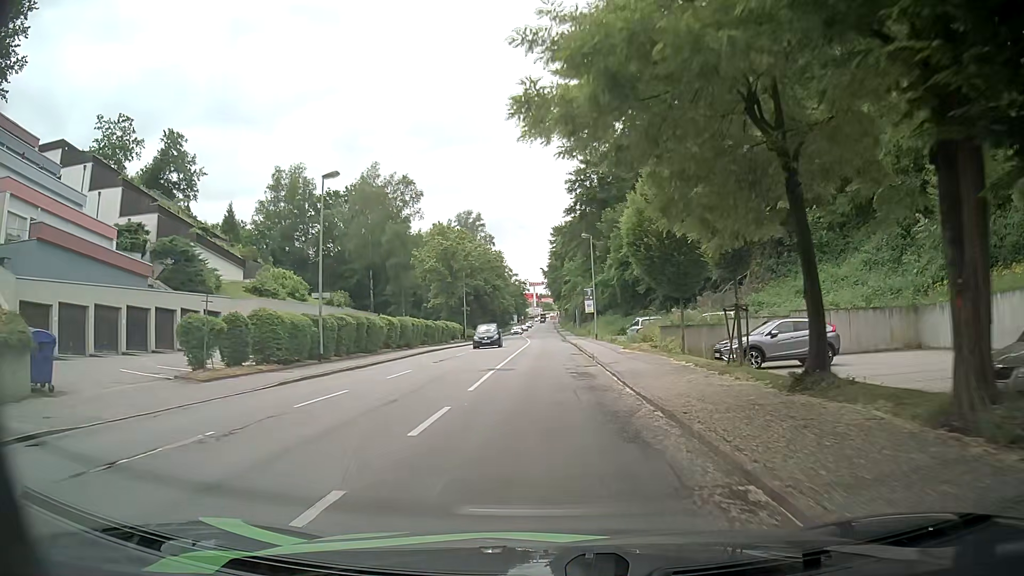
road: tertiary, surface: asphalt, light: Day
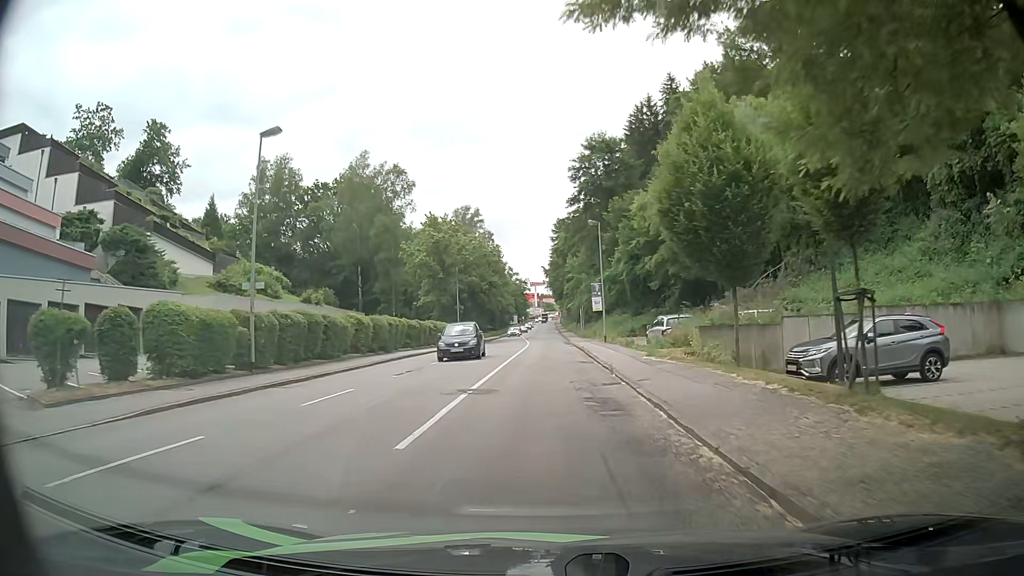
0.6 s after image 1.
(0.0, +7.0) m; +1°
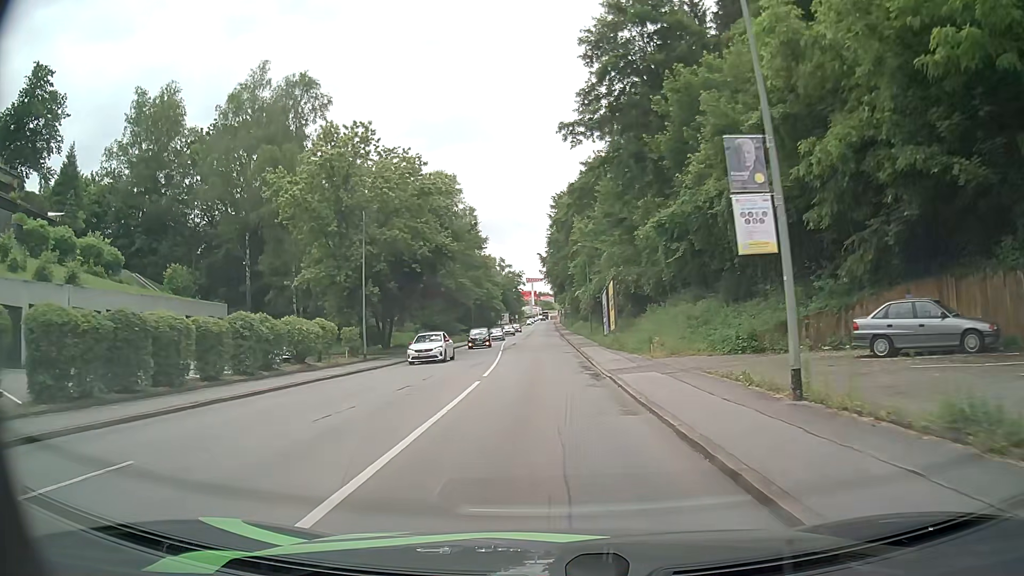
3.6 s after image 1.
(-0.3, +35.5) m; -1°
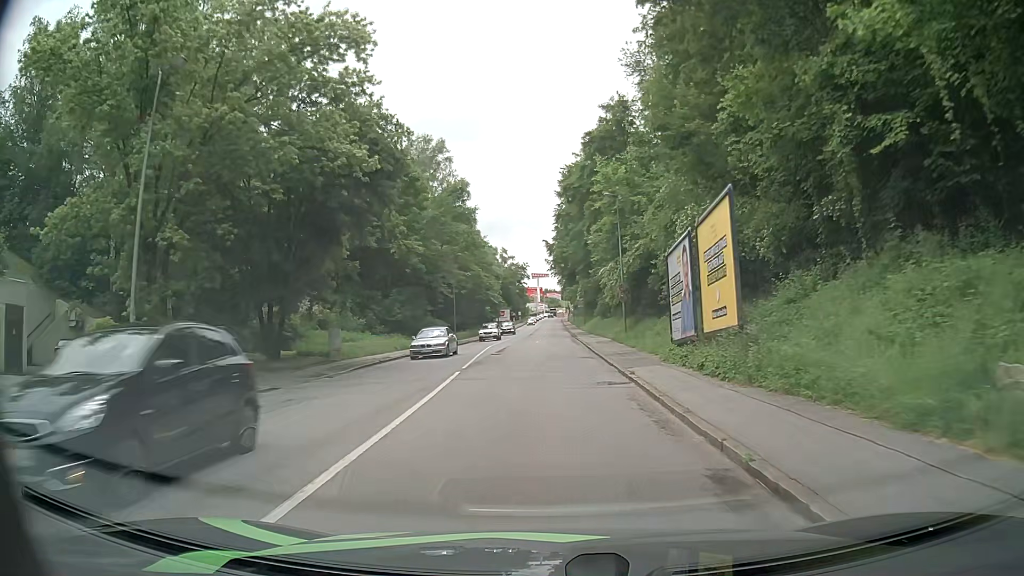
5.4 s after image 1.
(0.0, +21.6) m; 0°
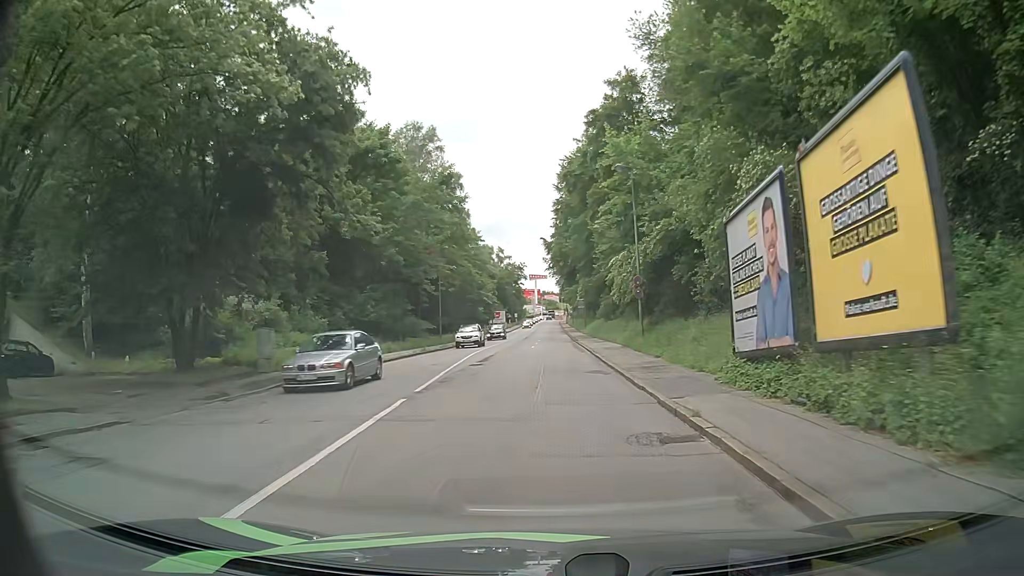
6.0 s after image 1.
(0.0, +7.3) m; 0°
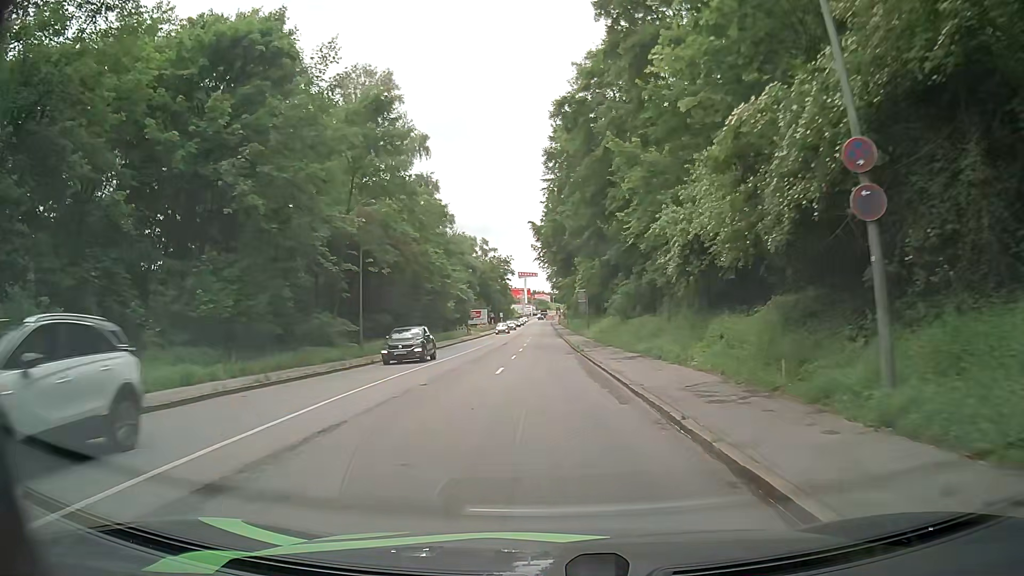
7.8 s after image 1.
(+0.2, +21.9) m; +1°
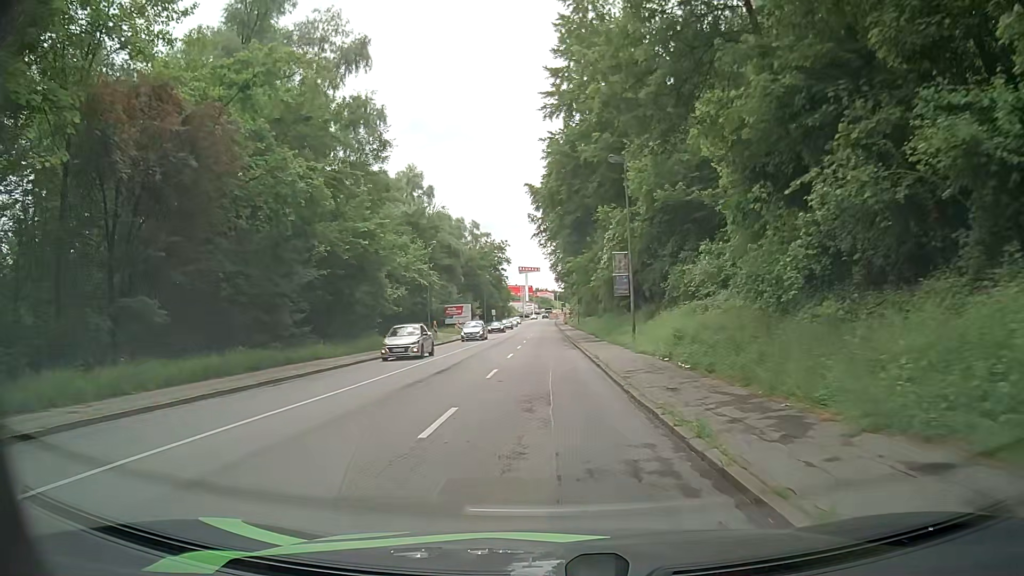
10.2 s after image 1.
(0.0, +29.2) m; 0°
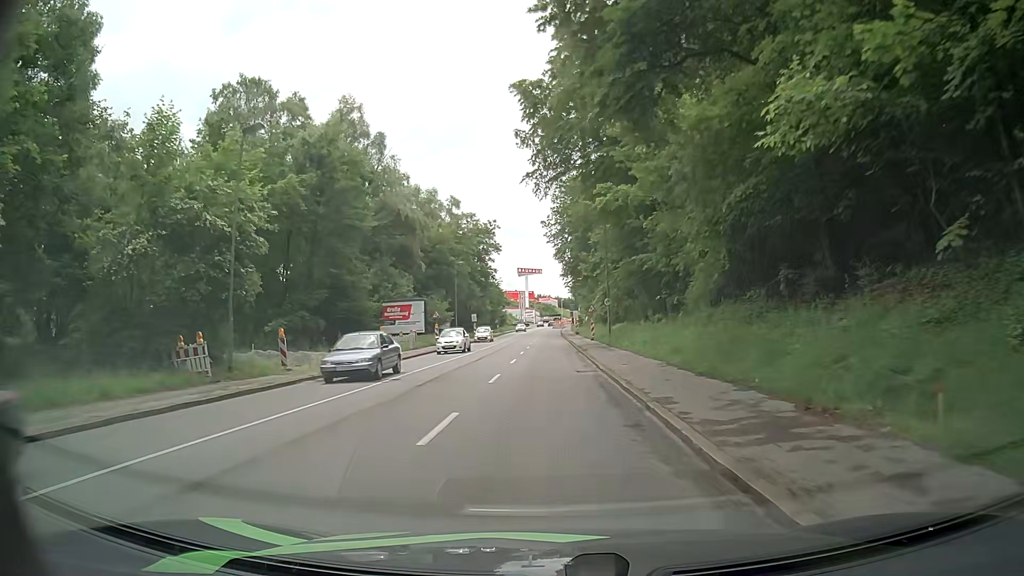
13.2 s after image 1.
(-0.6, +36.4) m; 0°
(0, +10) (0, +20) (0, +30) (0, +40) (-1, +50) (-1, +60) (-2, +70) (-3, +80) (-3, +90) (-4, +100) m
